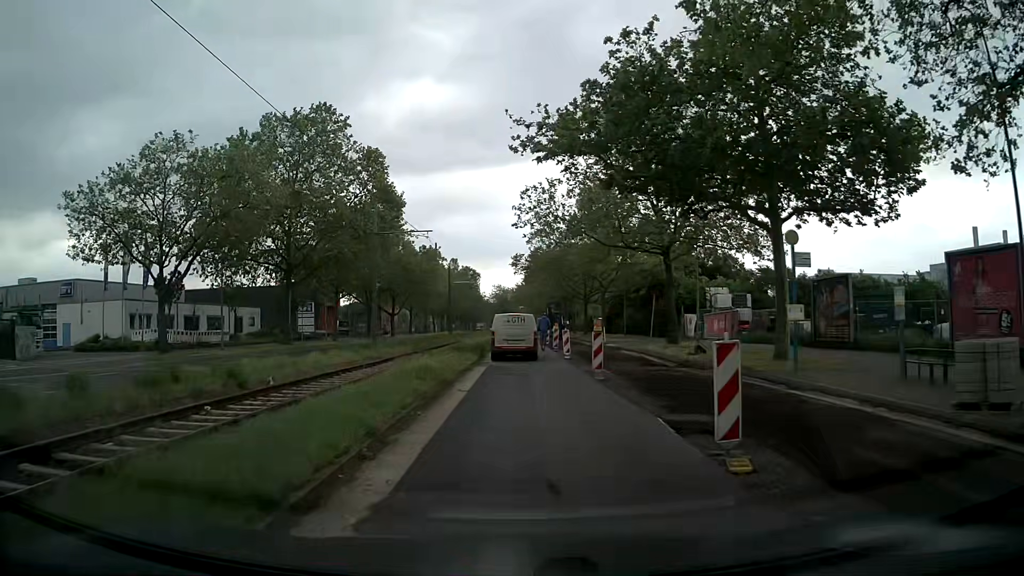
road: secondary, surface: asphalt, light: Day
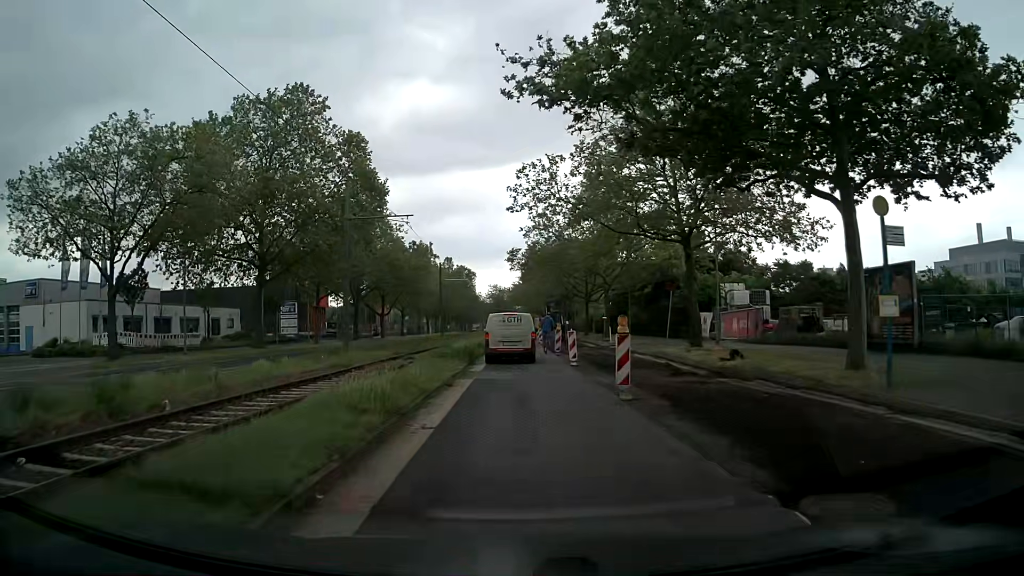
(0.0, +5.1) m; -1°
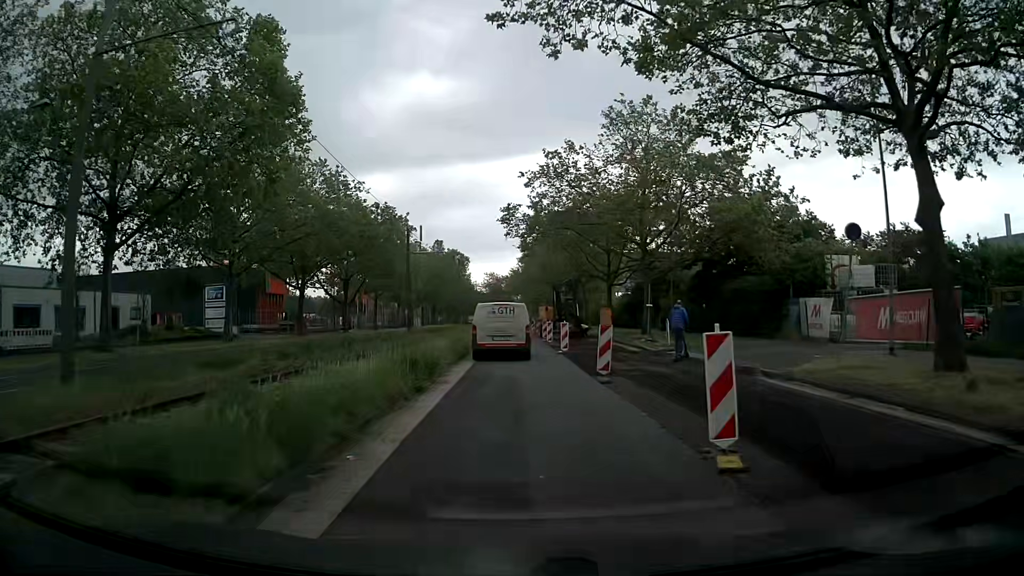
(+0.3, +18.8) m; +1°
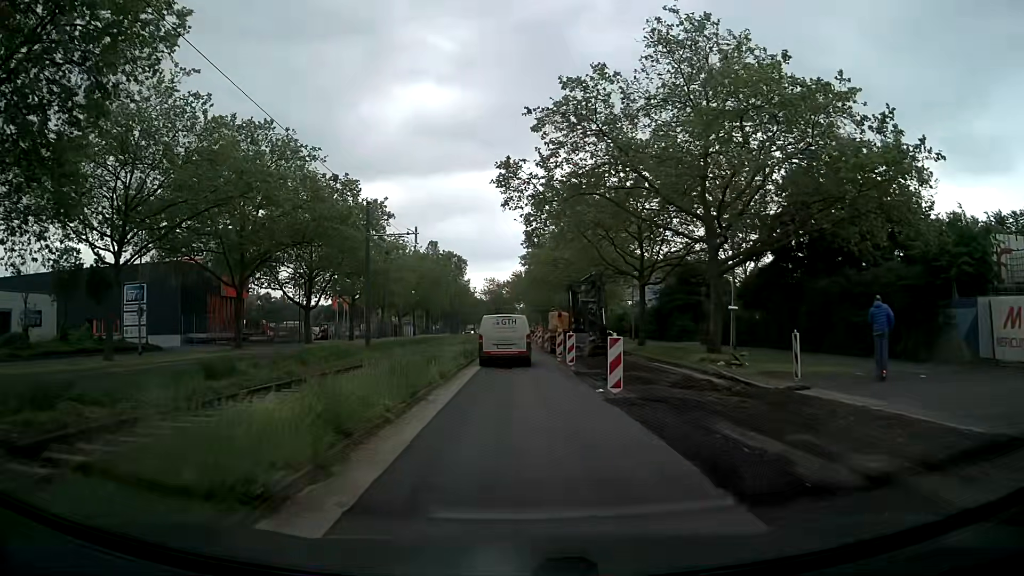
(-0.1, +13.8) m; +1°
